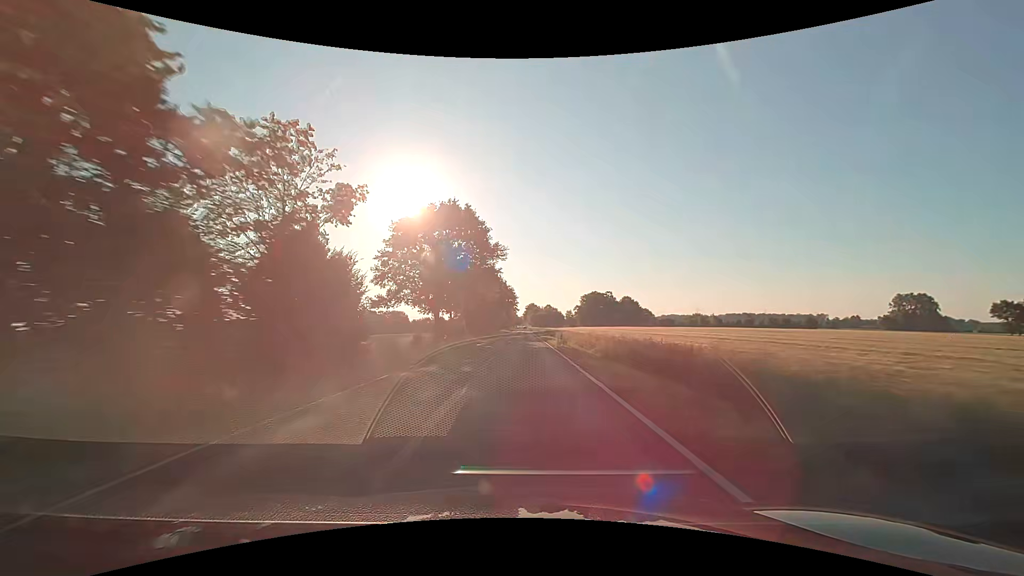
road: secondary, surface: asphalt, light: Day
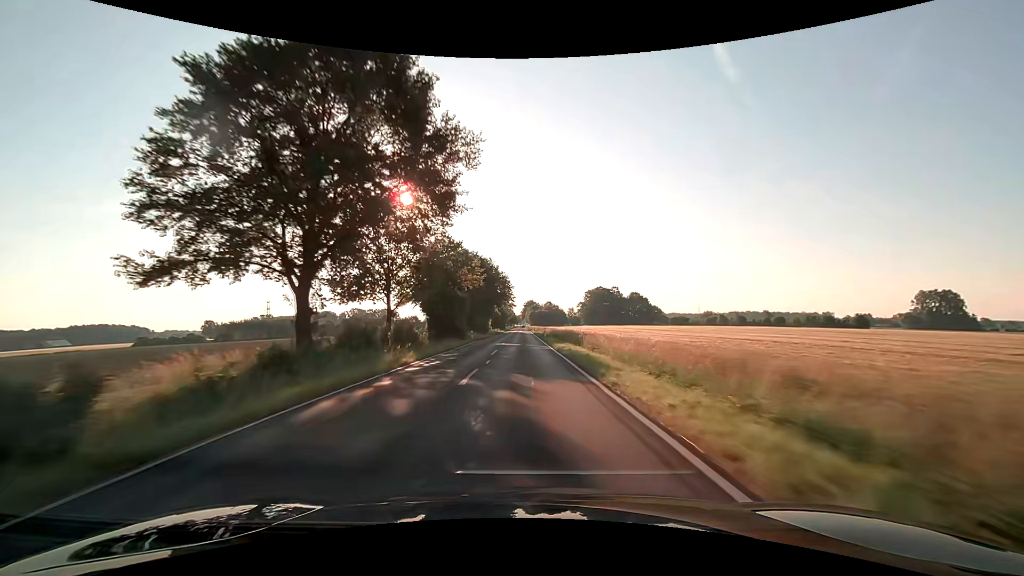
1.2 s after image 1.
(+0.1, +31.6) m; 0°
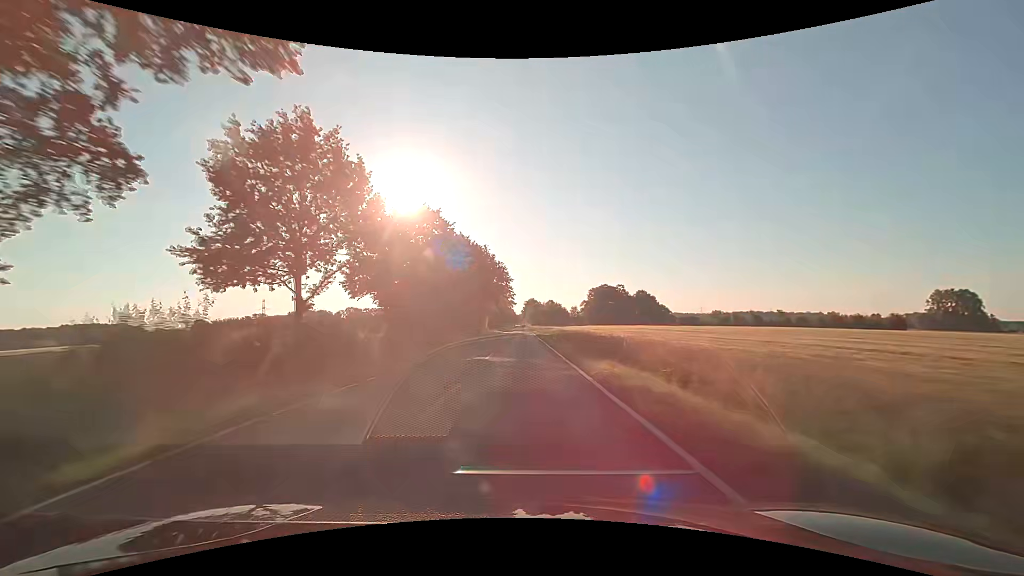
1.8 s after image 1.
(0.0, +15.8) m; 0°
(0, +10) (0, +20) (0, +30) (0, +40) (0, +50) (0, +60) (0, +70) (0, +80) (0, +90) (0, +100) m
